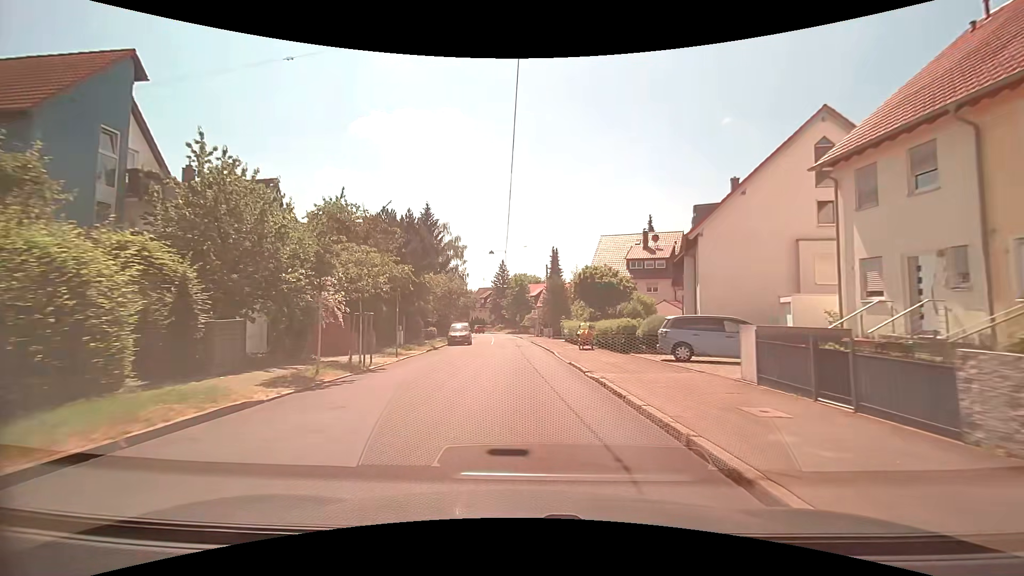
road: residential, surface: asphalt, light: Day
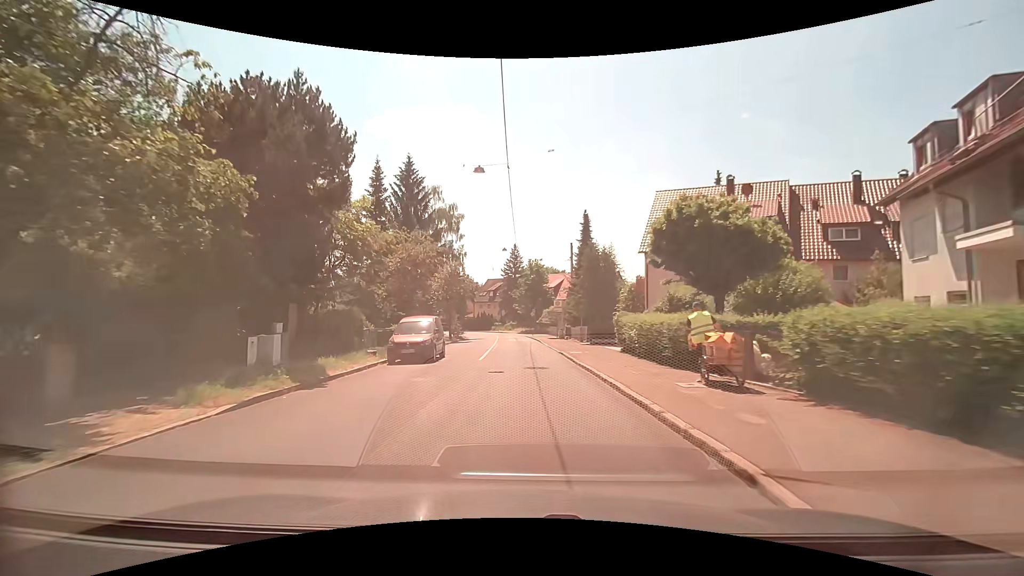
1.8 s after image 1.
(-0.4, +20.4) m; -2°
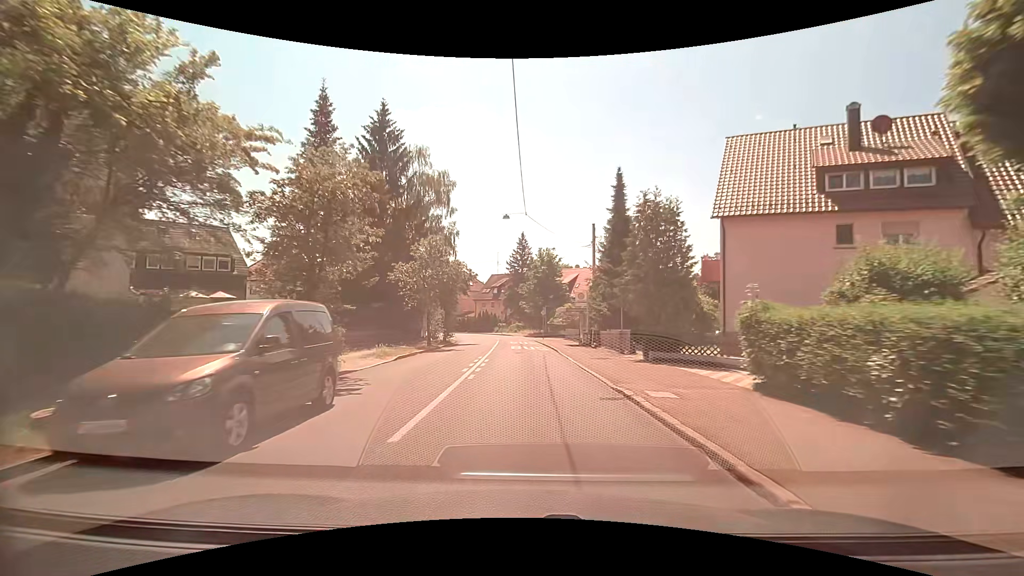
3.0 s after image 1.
(-0.1, +13.4) m; -1°
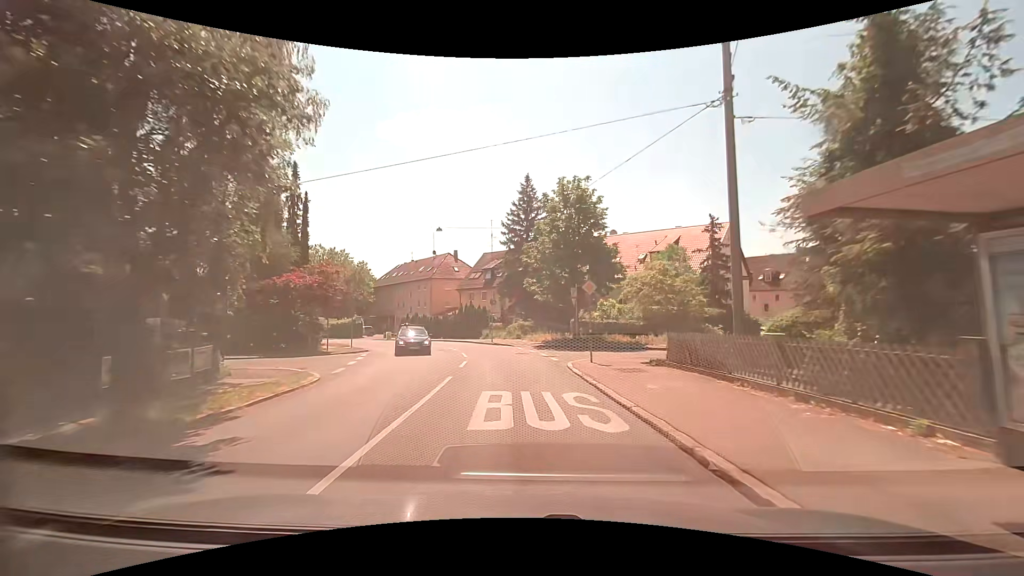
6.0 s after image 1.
(-0.3, +33.2) m; 0°
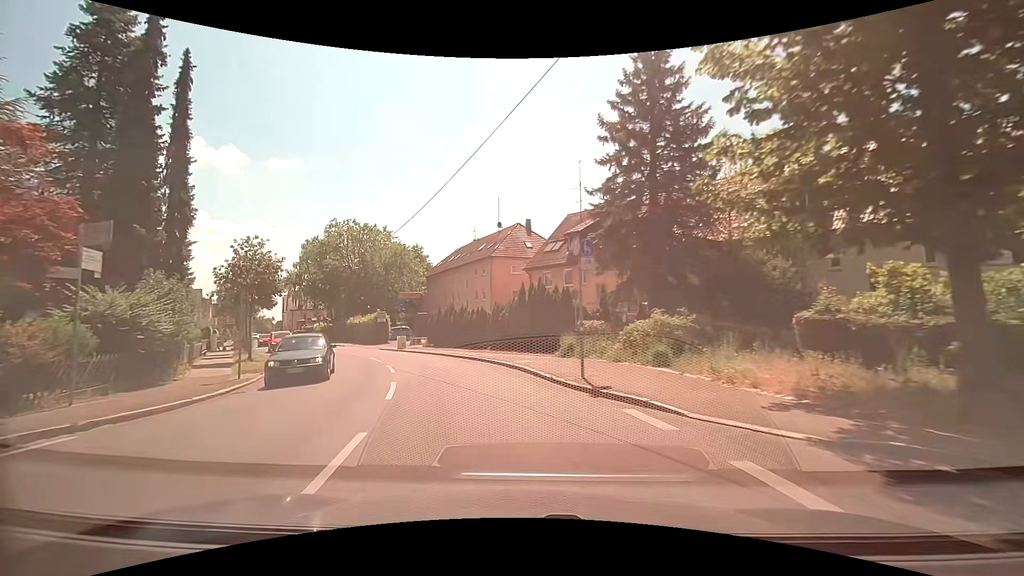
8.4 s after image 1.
(-1.5, +26.1) m; -10°
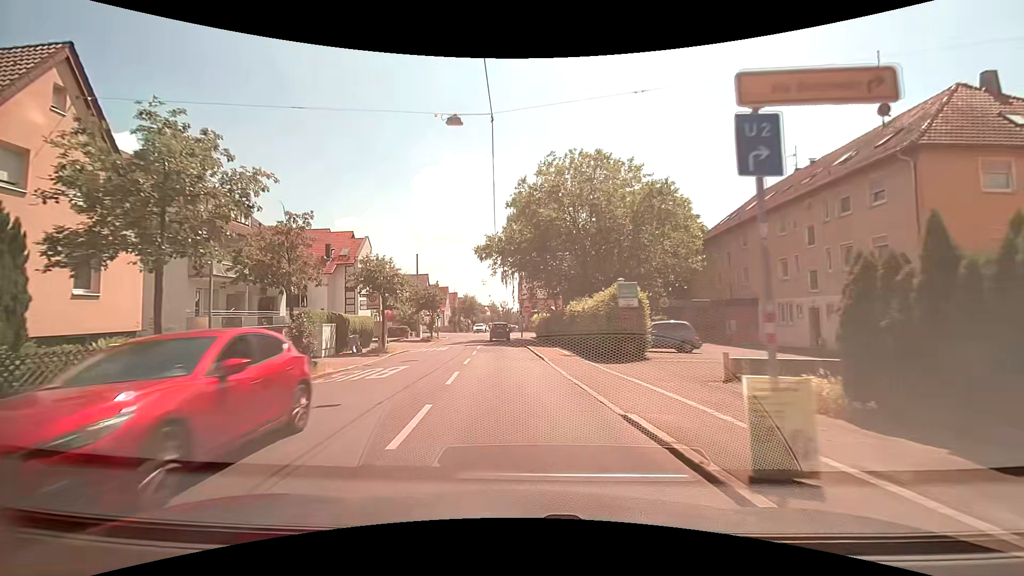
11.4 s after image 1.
(-7.3, +28.0) m; -28°
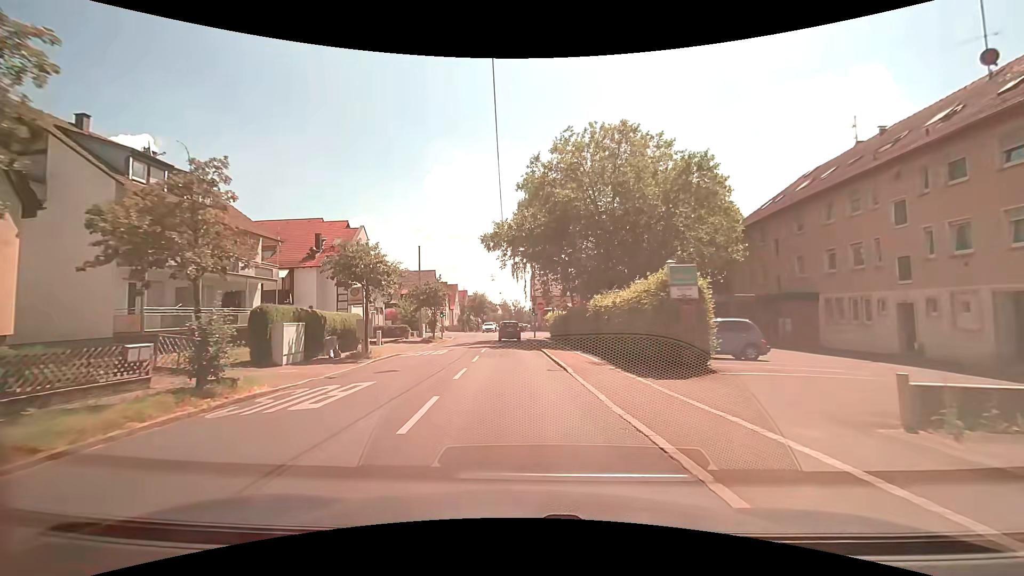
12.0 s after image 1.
(-0.1, +5.4) m; -1°
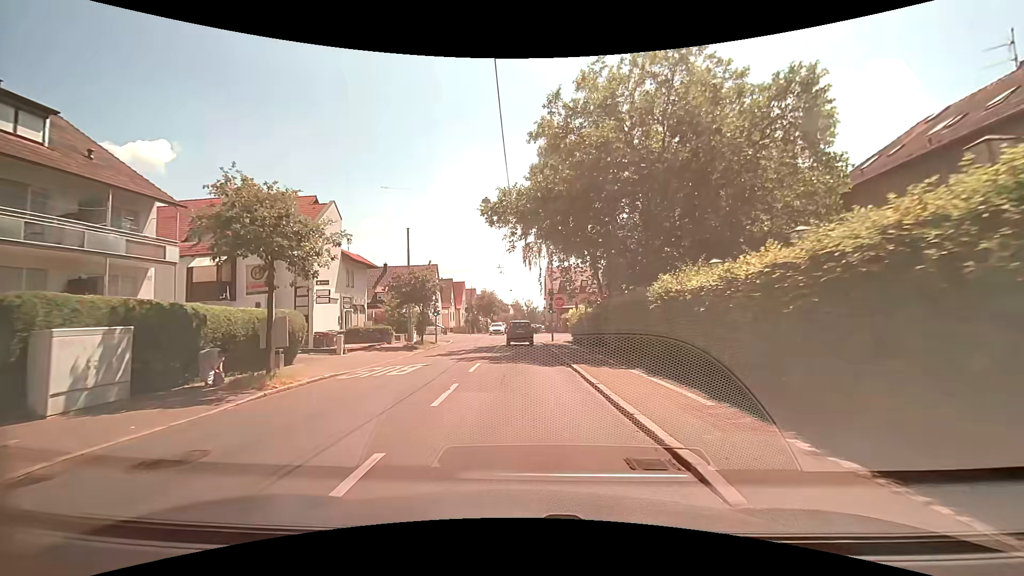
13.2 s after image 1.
(-0.2, +10.2) m; -2°
